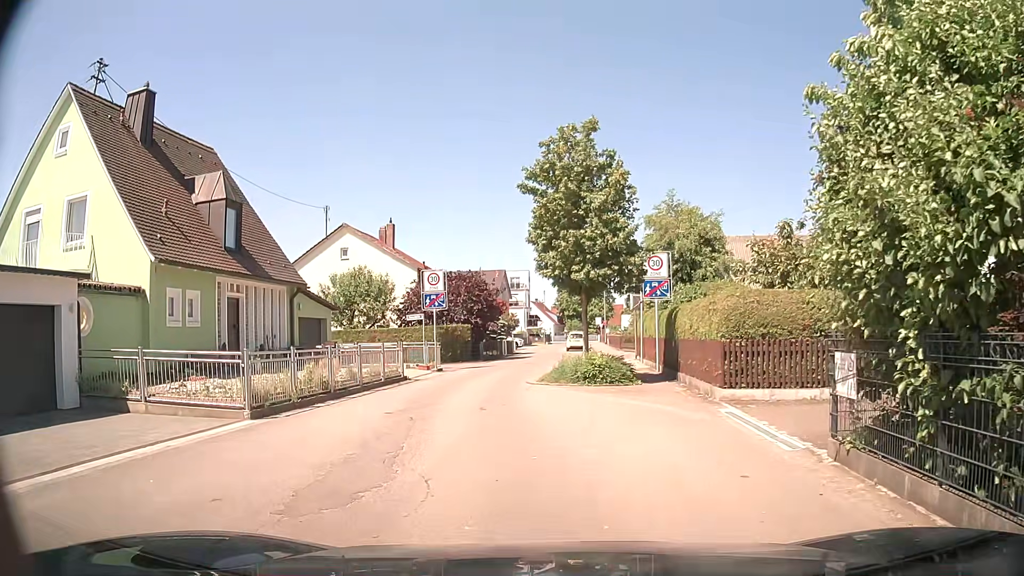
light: Day
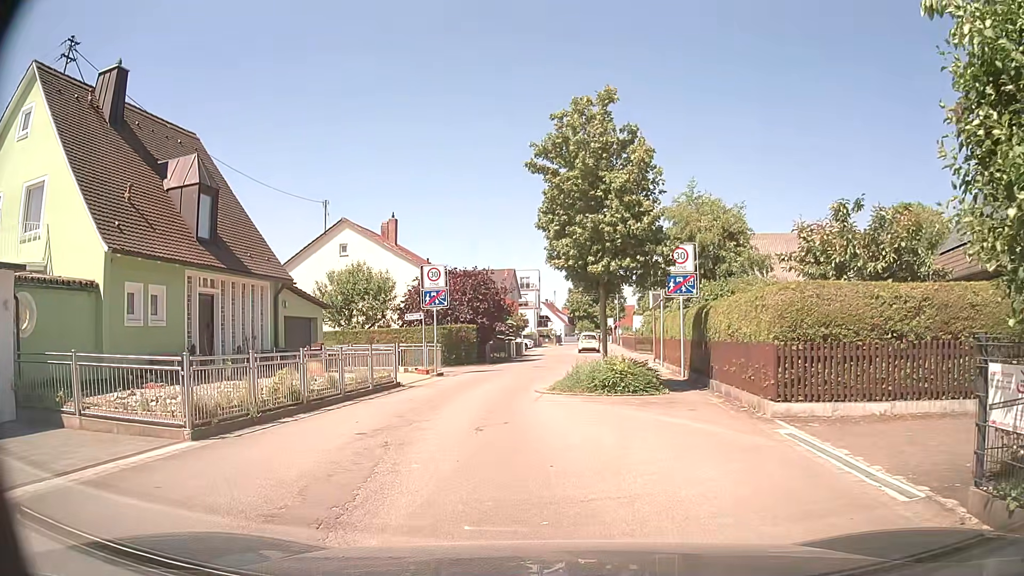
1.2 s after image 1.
(+0.1, +2.5) m; +1°
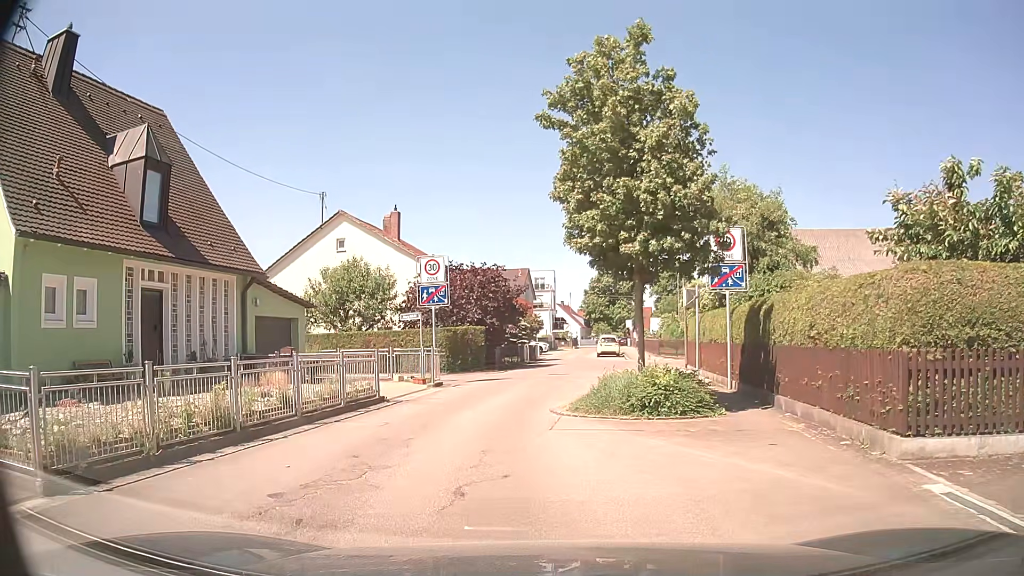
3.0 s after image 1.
(0.0, +3.7) m; -1°
